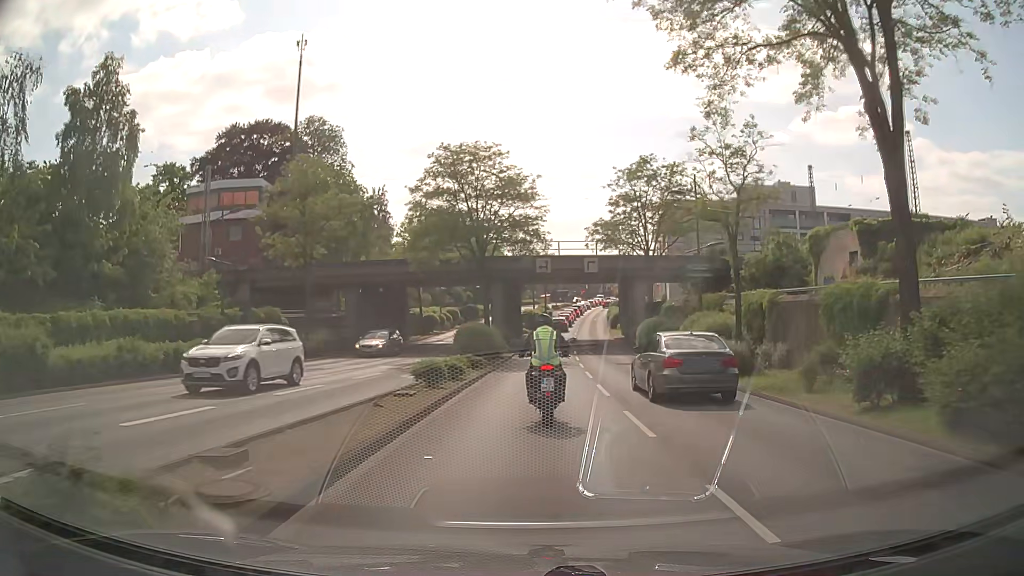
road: secondary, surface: asphalt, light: Day
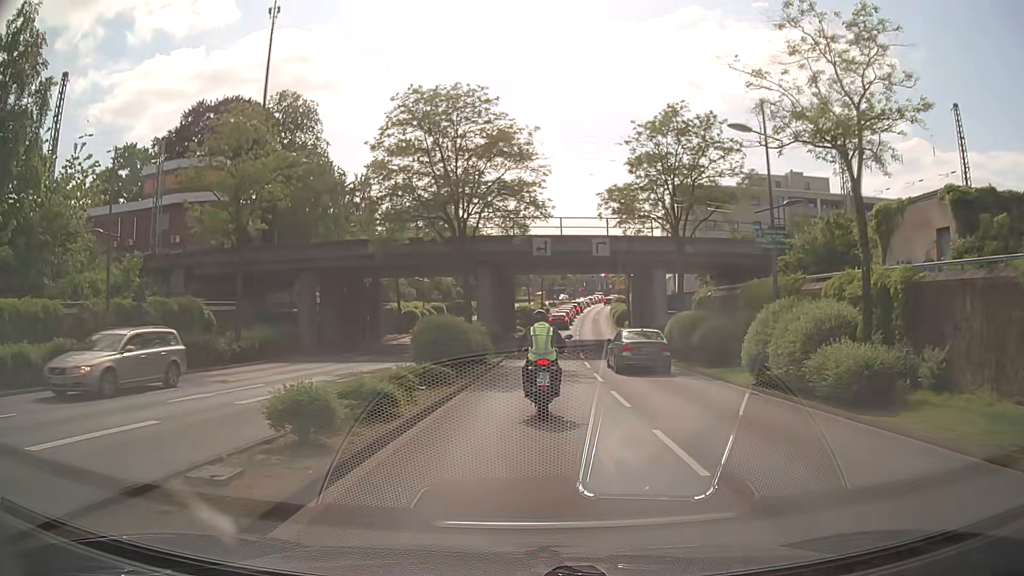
(0.0, +8.7) m; 0°
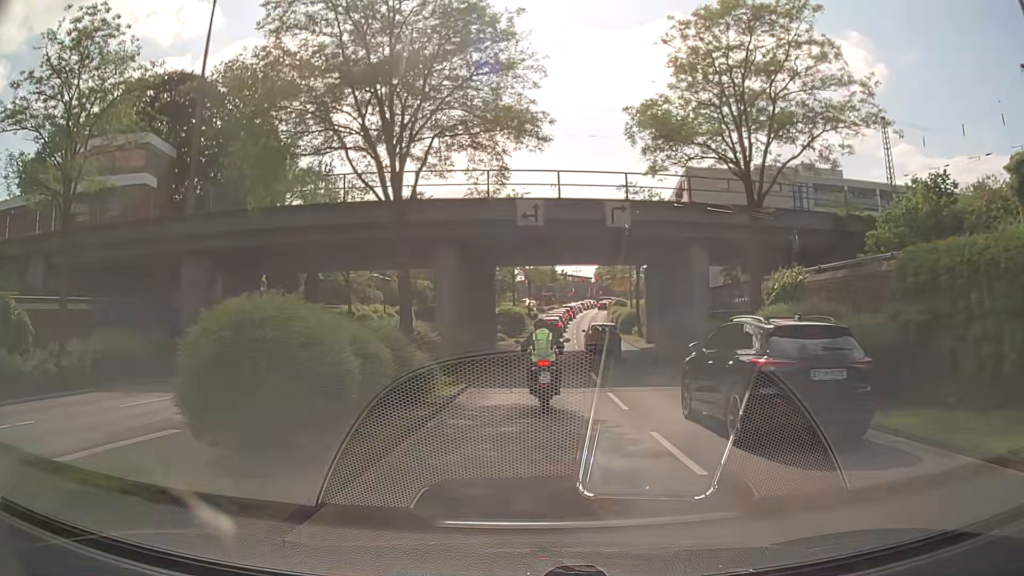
(+0.1, +11.7) m; +1°
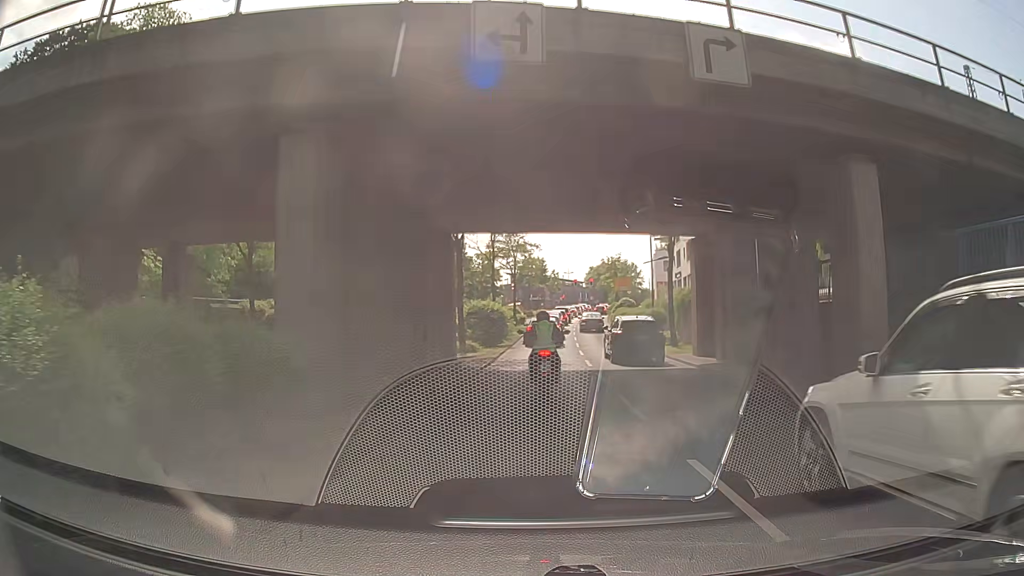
(+0.2, +14.6) m; +2°
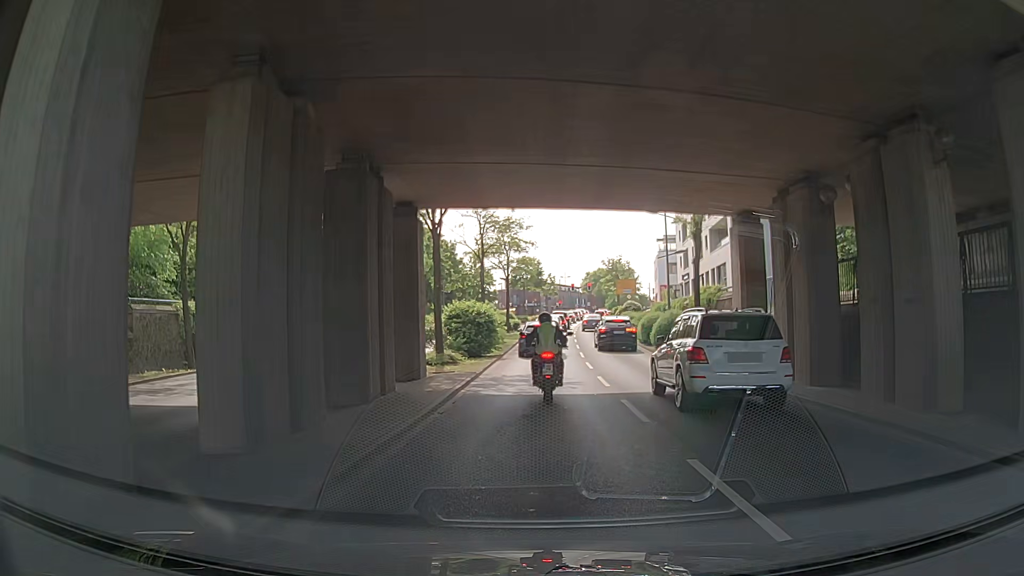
(0.0, +6.0) m; -1°
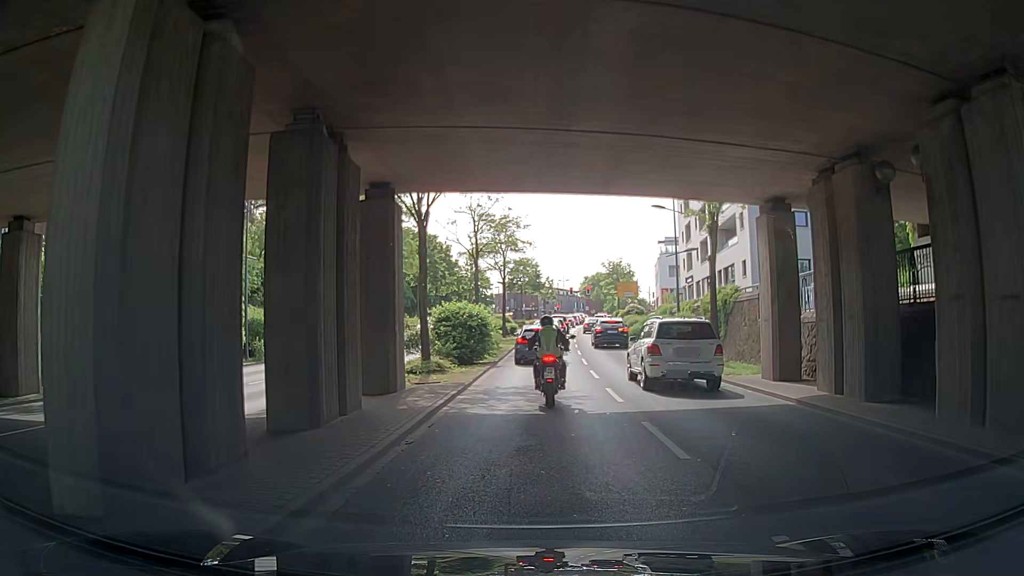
(0.0, +2.7) m; 0°
